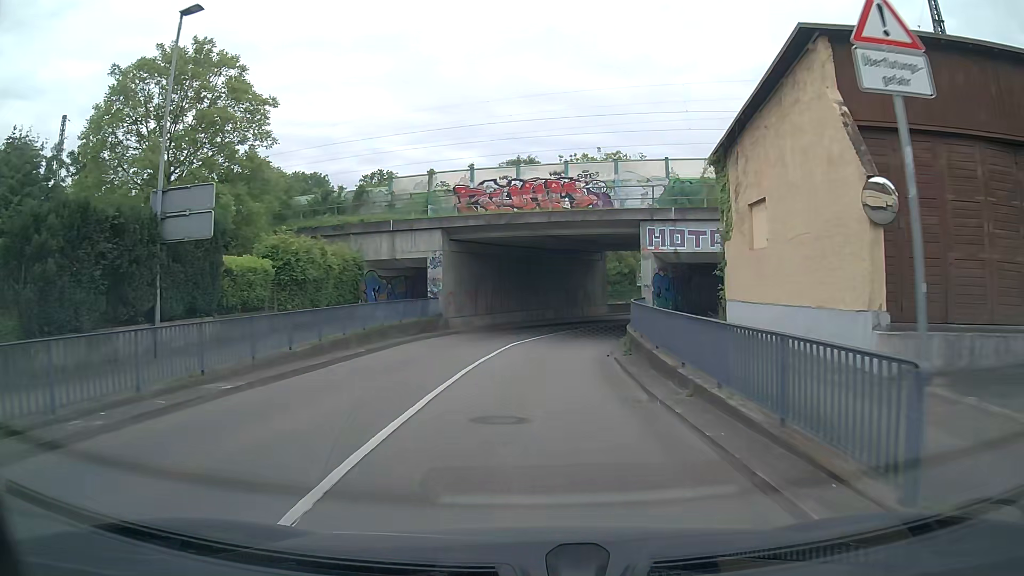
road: residential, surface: asphalt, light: Day
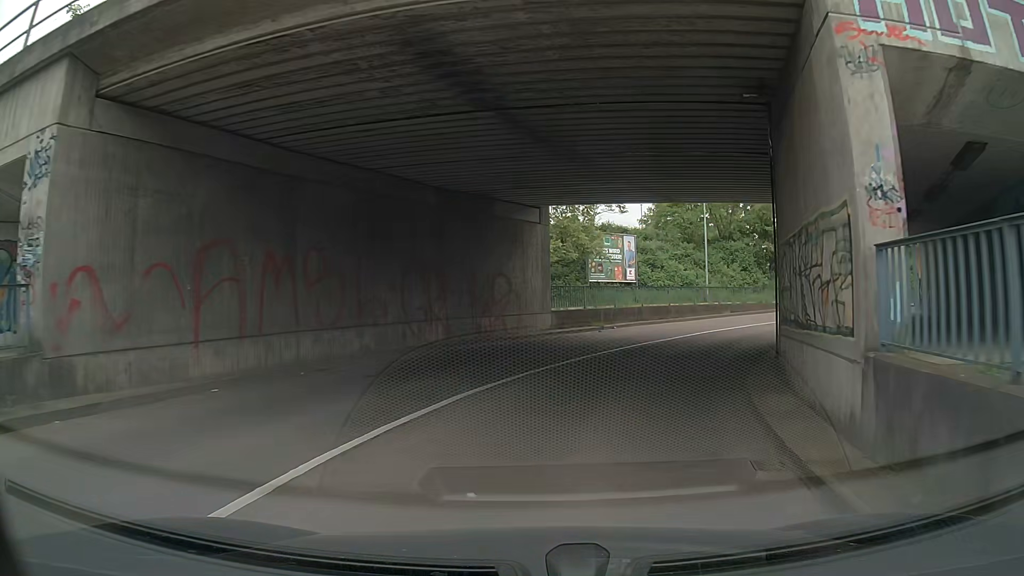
(+1.1, +24.1) m; +8°
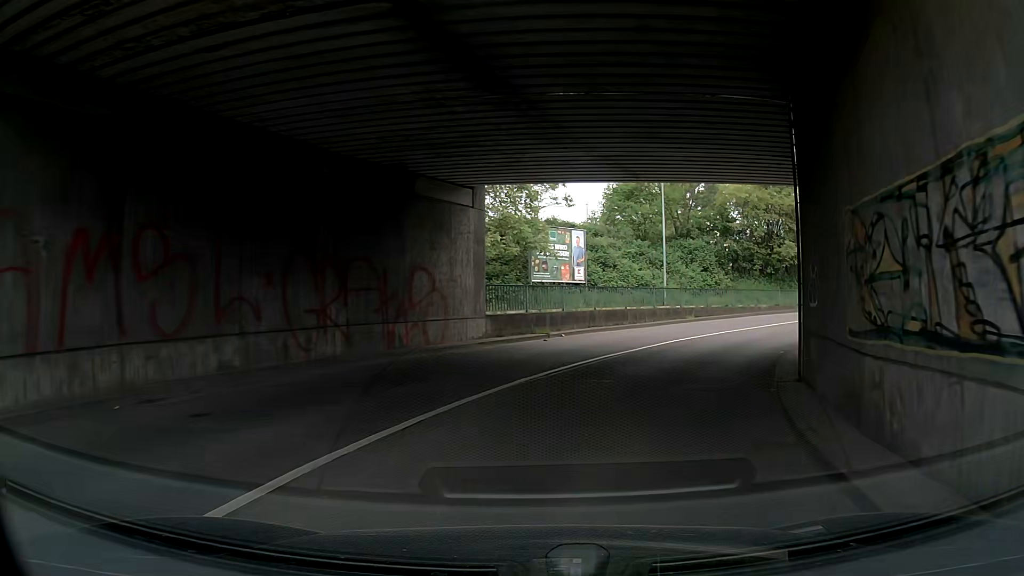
(+0.2, +4.6) m; +5°
